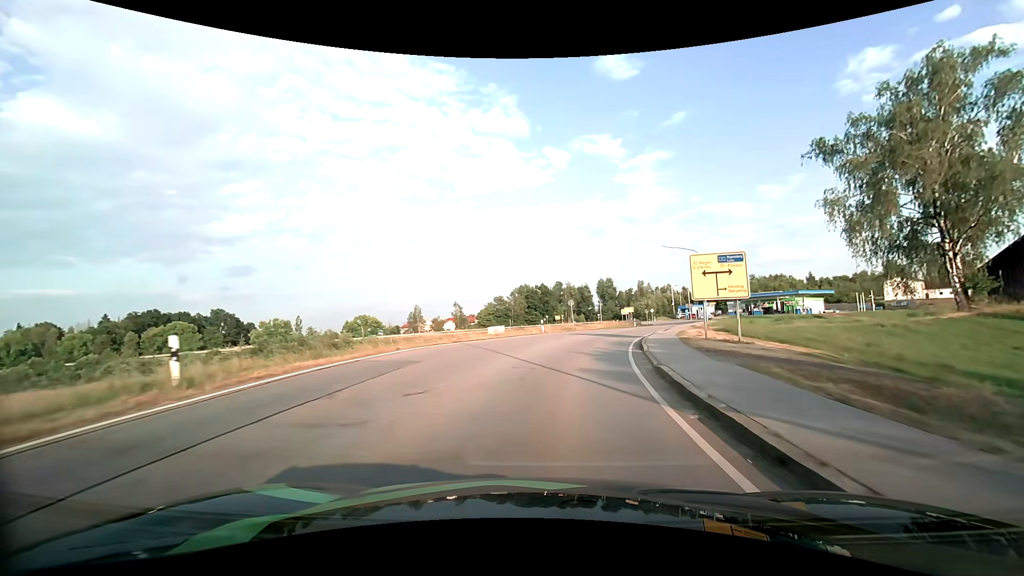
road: tertiary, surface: asphalt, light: Day
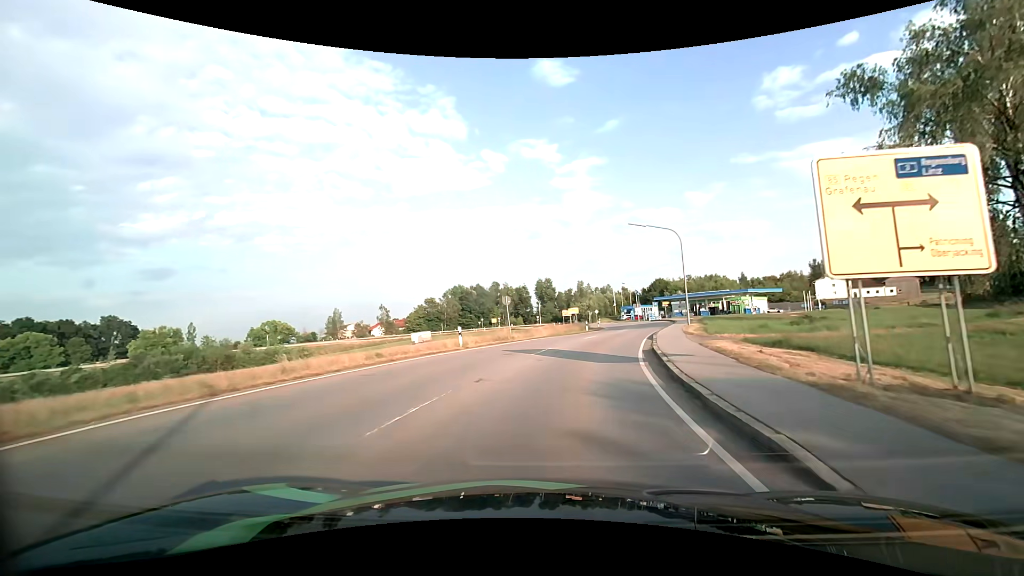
(+0.8, +14.2) m; +7°
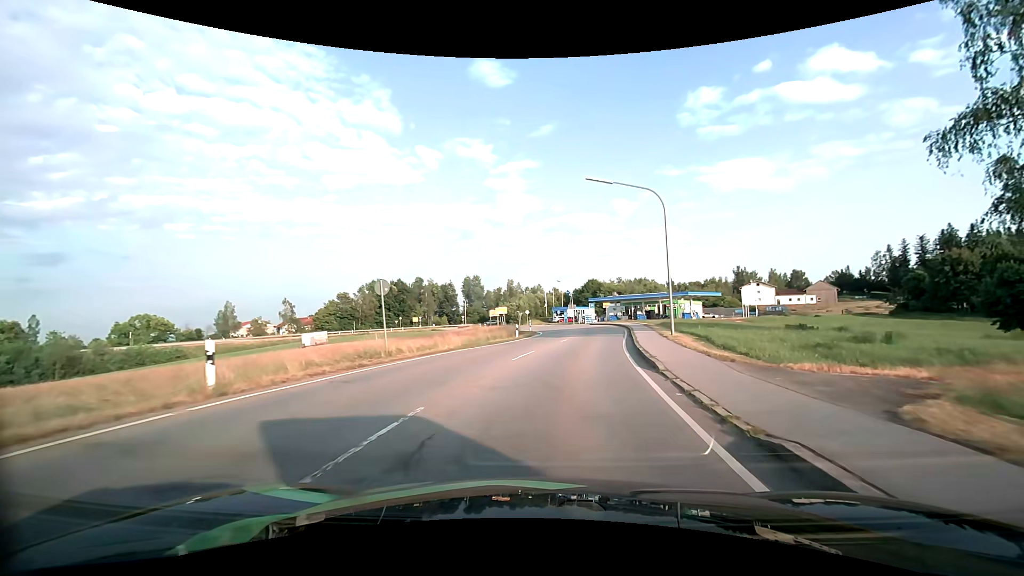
(+0.9, +13.6) m; +8°
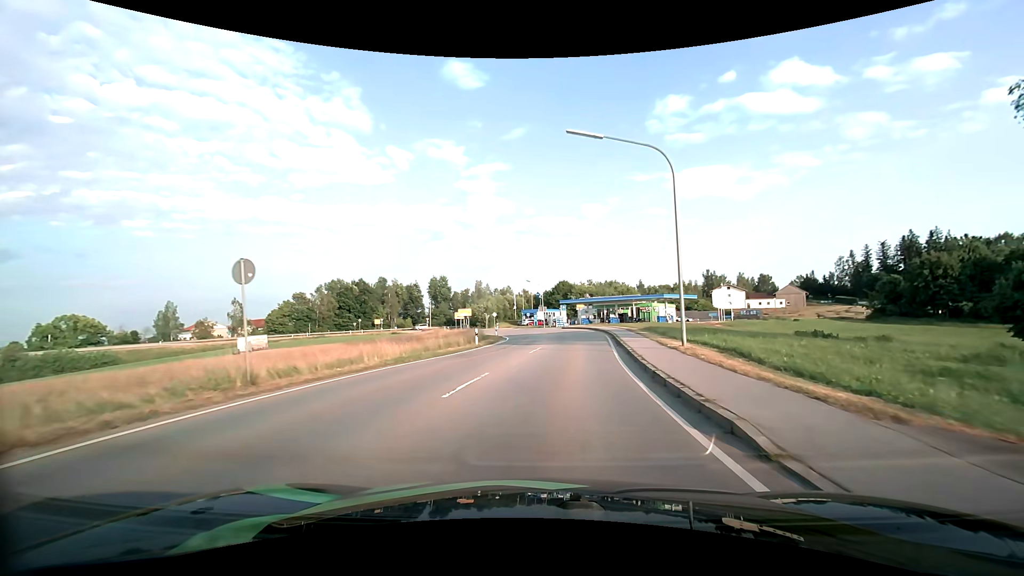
(+0.2, +6.8) m; +4°
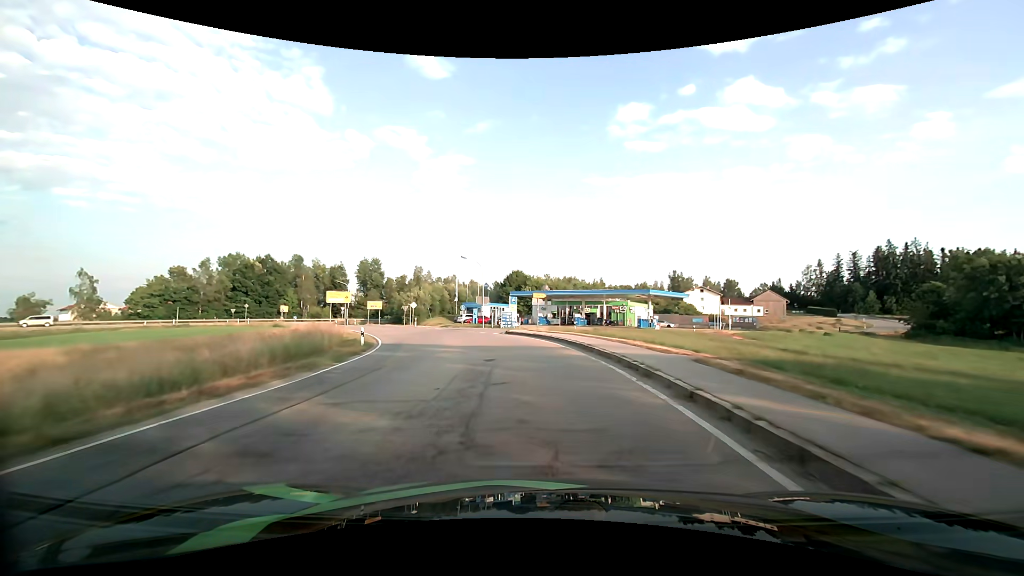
(+1.8, +27.6) m; +5°
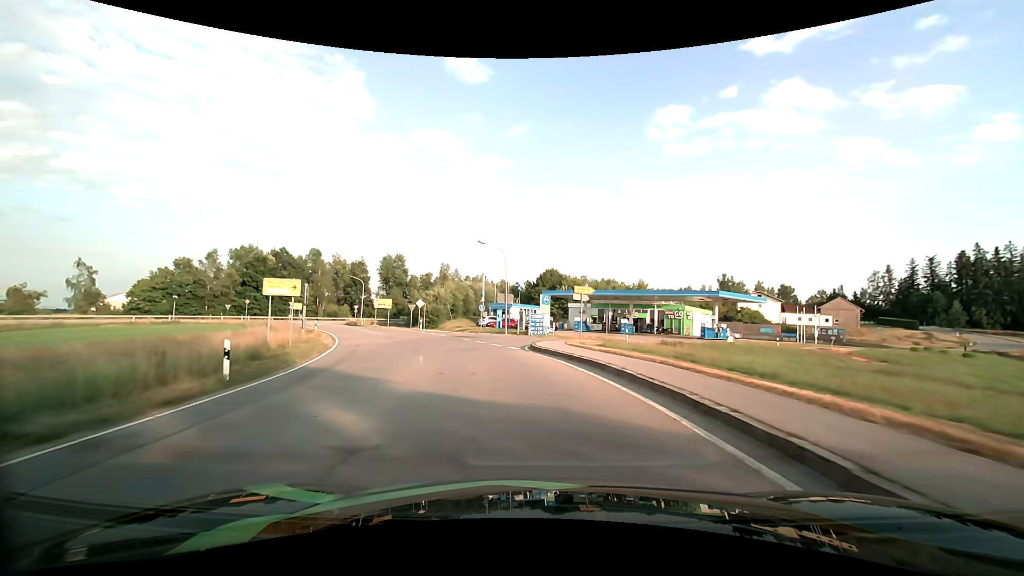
(-0.4, +13.2) m; -4°
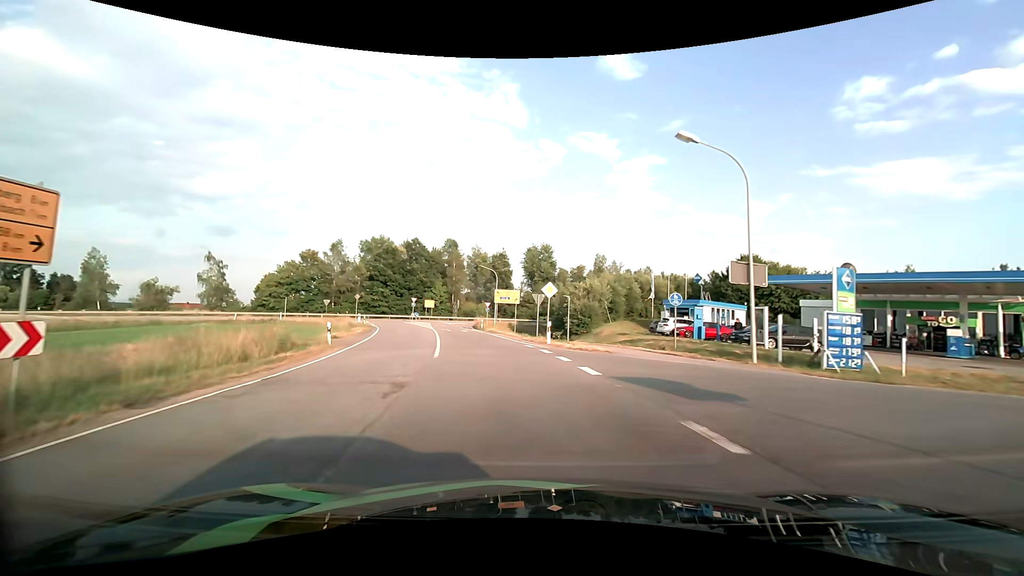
(-3.9, +24.7) m; -17°
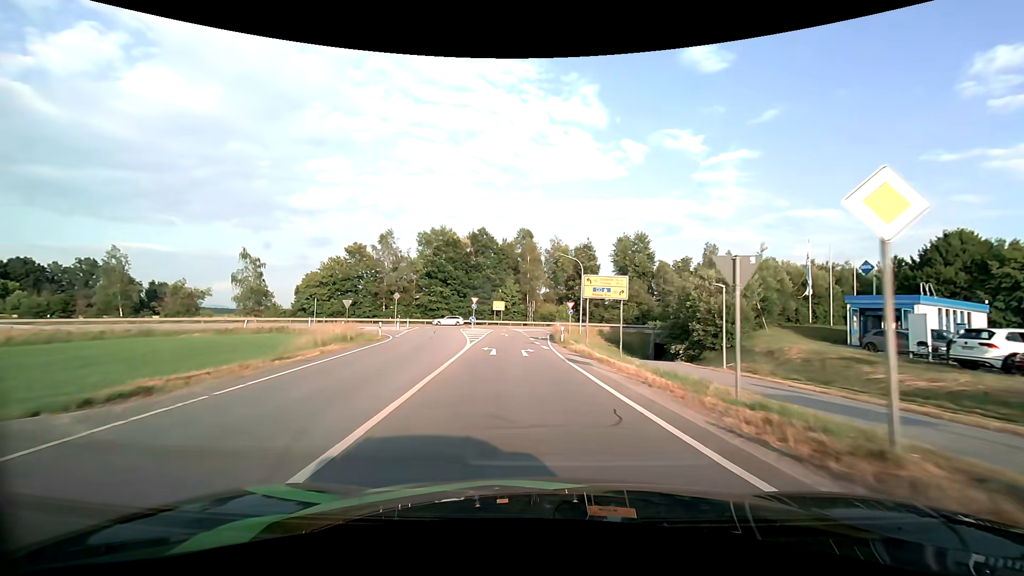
(-1.9, +19.8) m; -9°
(0, +10) (-1, +20) (-1, +30) (-2, +40) (-1, +50) (0, +60) (+5, +69) (+13, +75) (+22, +79) (+31, +82) m
